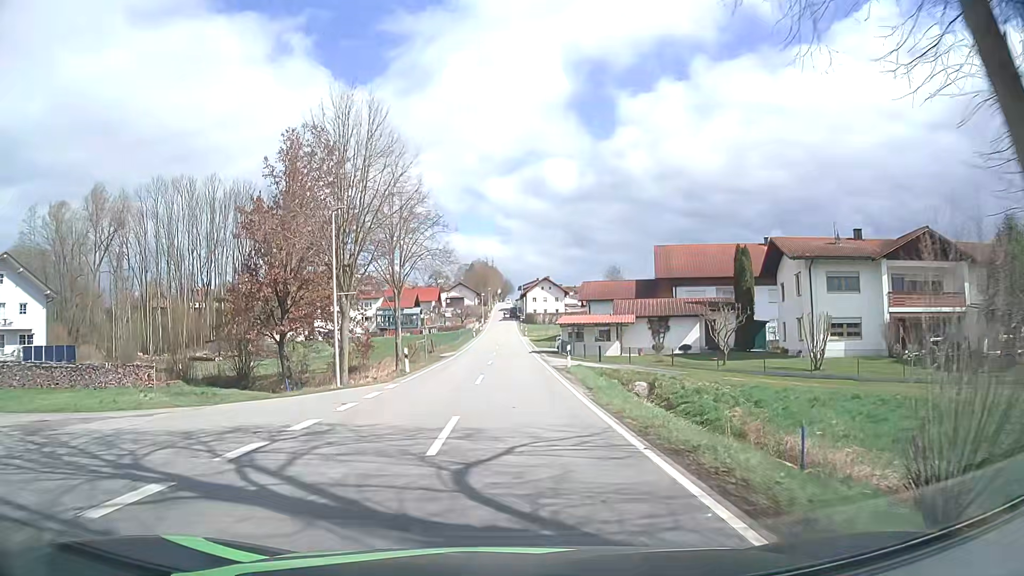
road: tertiary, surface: asphalt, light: Day
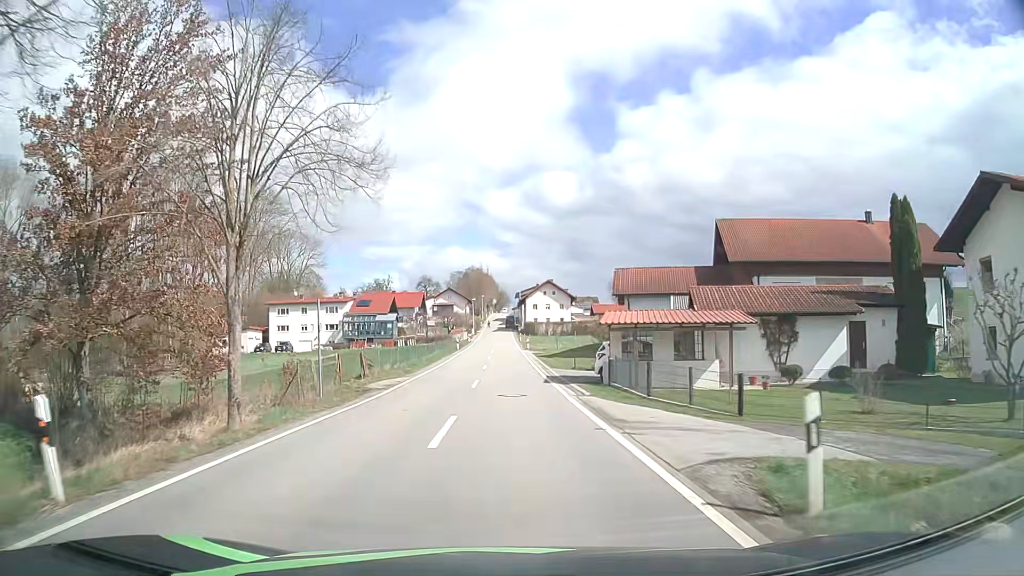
(+0.1, +23.3) m; 0°
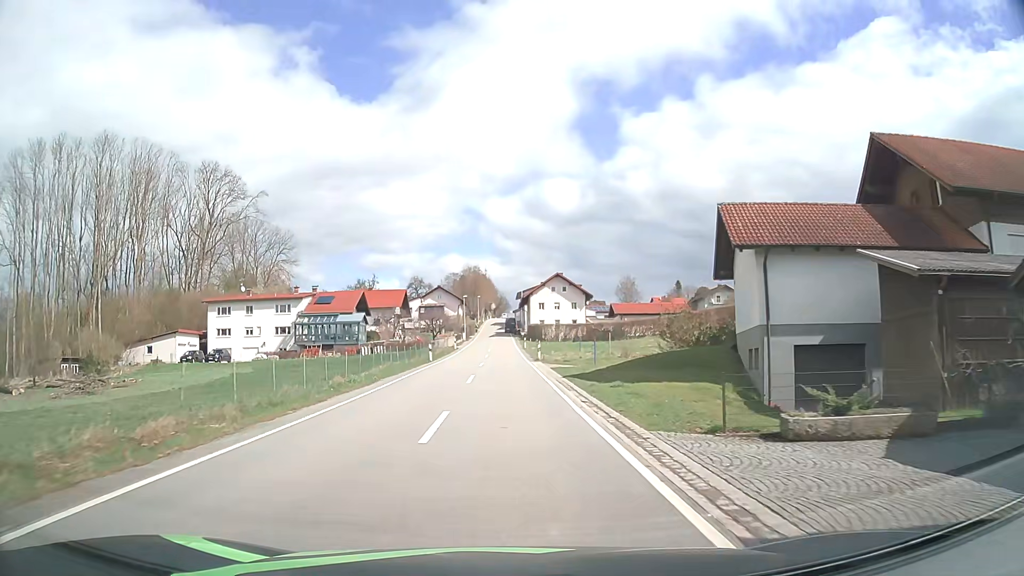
(0.0, +23.6) m; 0°
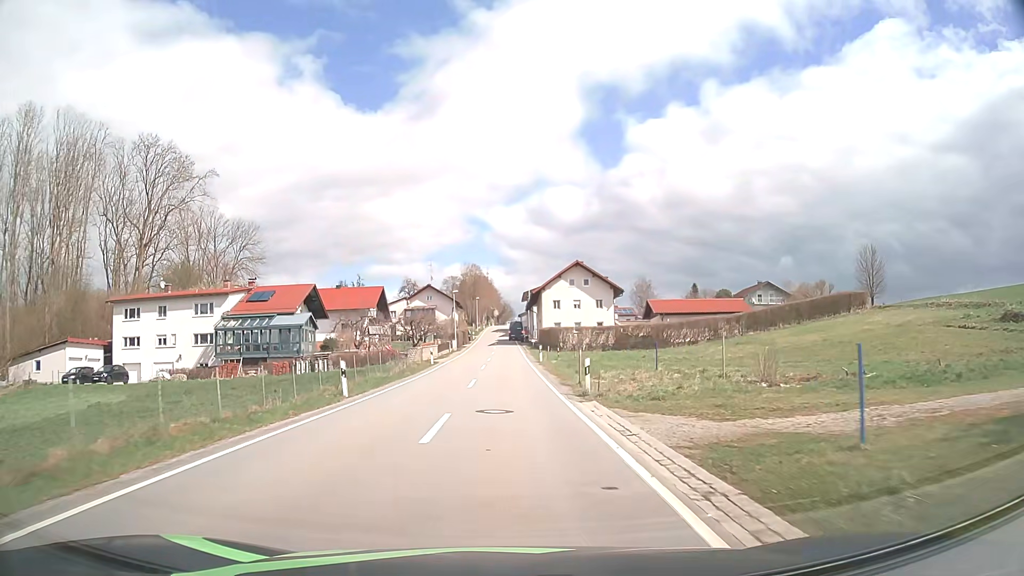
(-0.2, +23.9) m; -1°
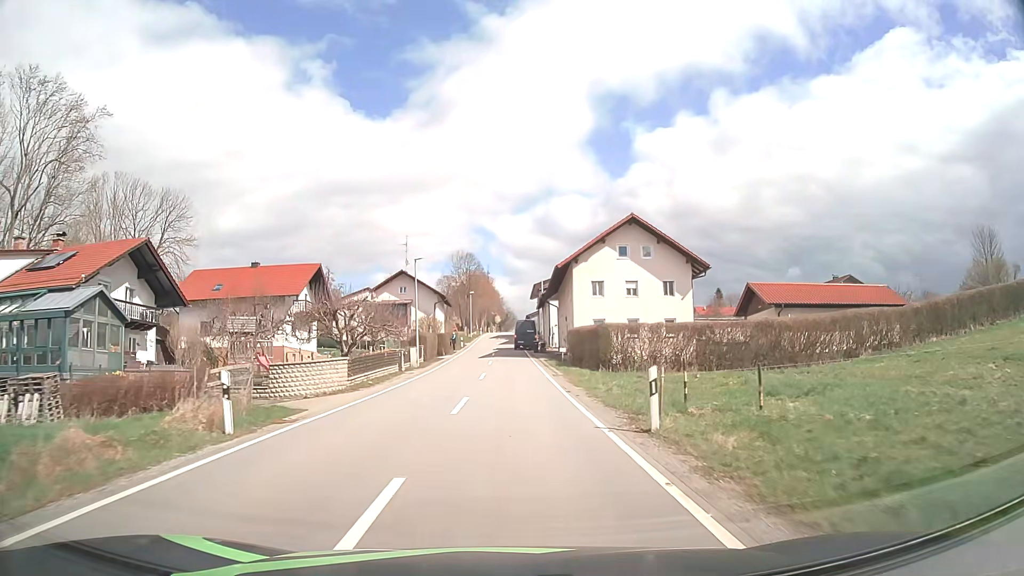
(-0.2, +32.1) m; 0°
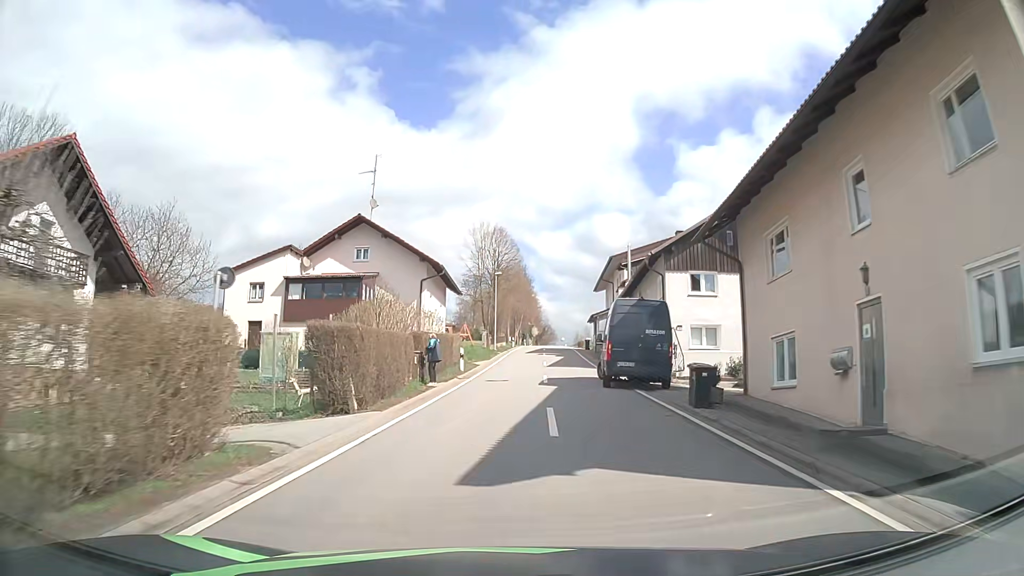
(-1.1, +39.4) m; -3°
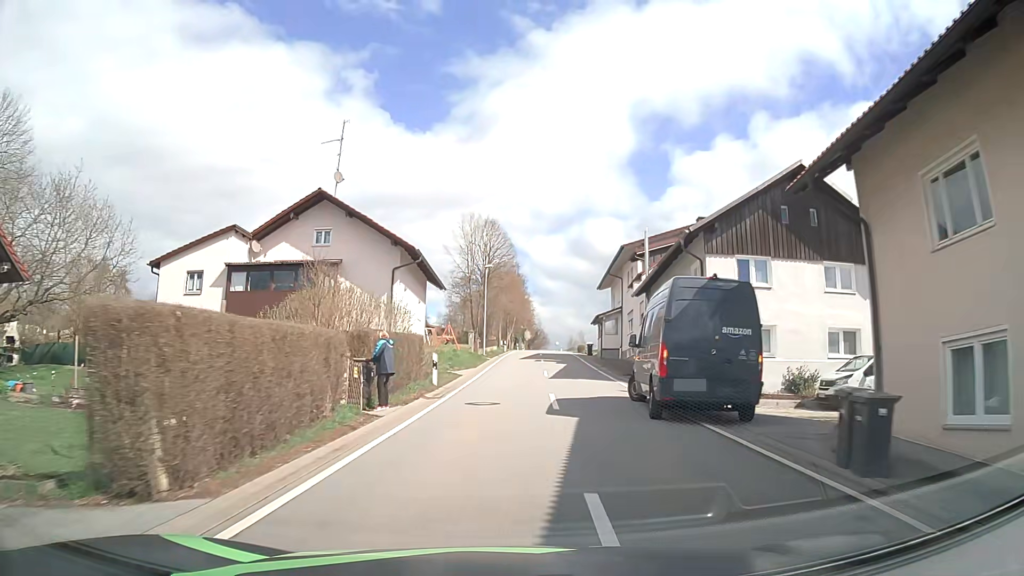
(0.0, +7.6) m; +1°
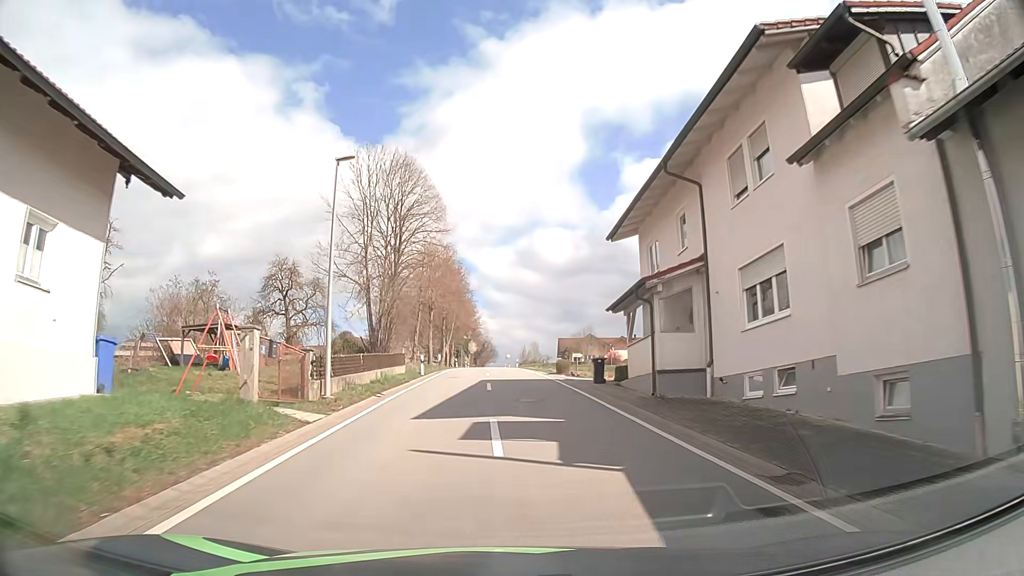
(+1.5, +29.9) m; +4°
(0, +10) (0, +20) (0, +30) (0, +40) (0, +50) (-1, +60) (-1, +70) (-1, +80) (-1, +90) (-2, +100) m
